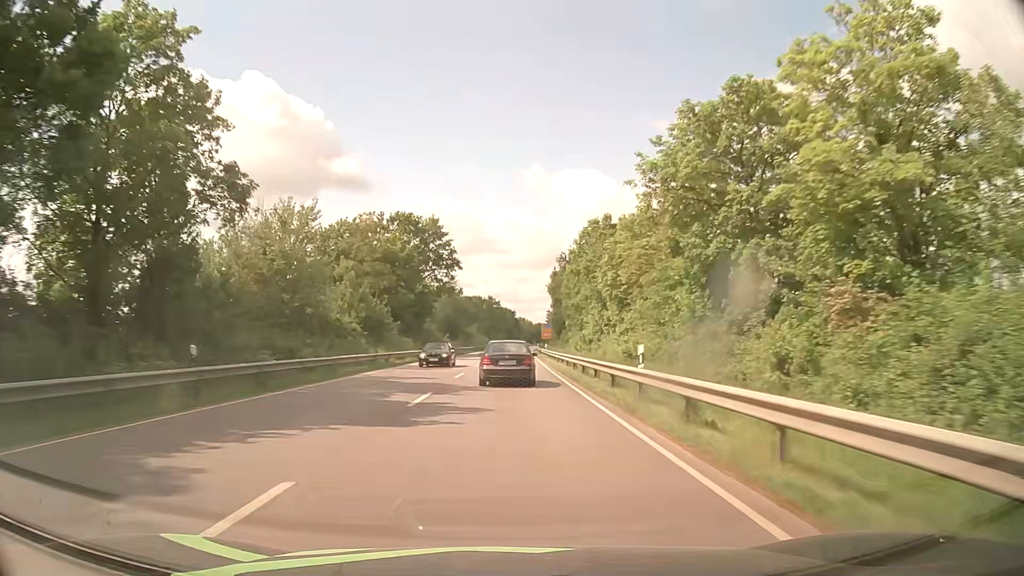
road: primary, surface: asphalt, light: Day
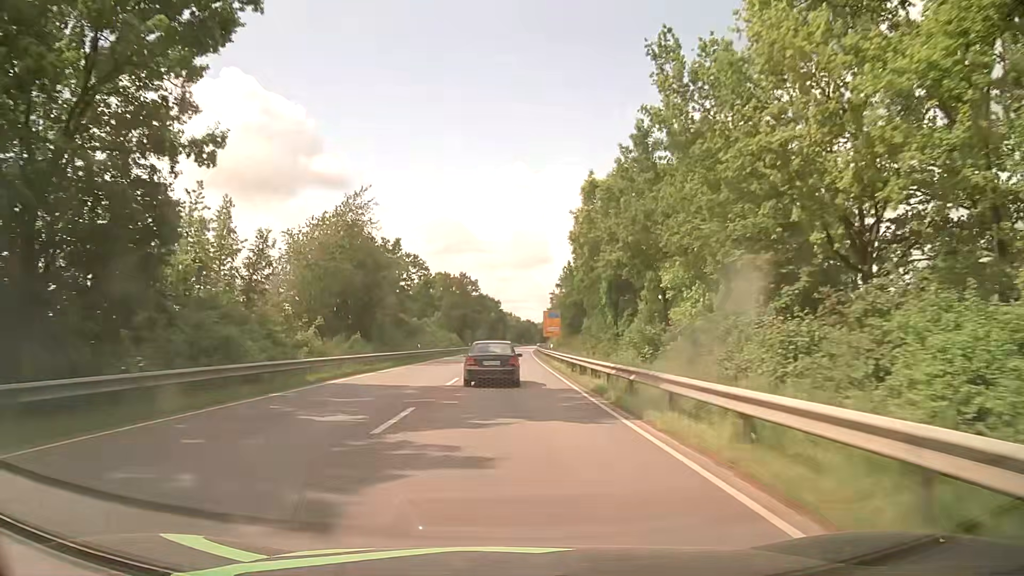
(+0.5, +63.0) m; +1°
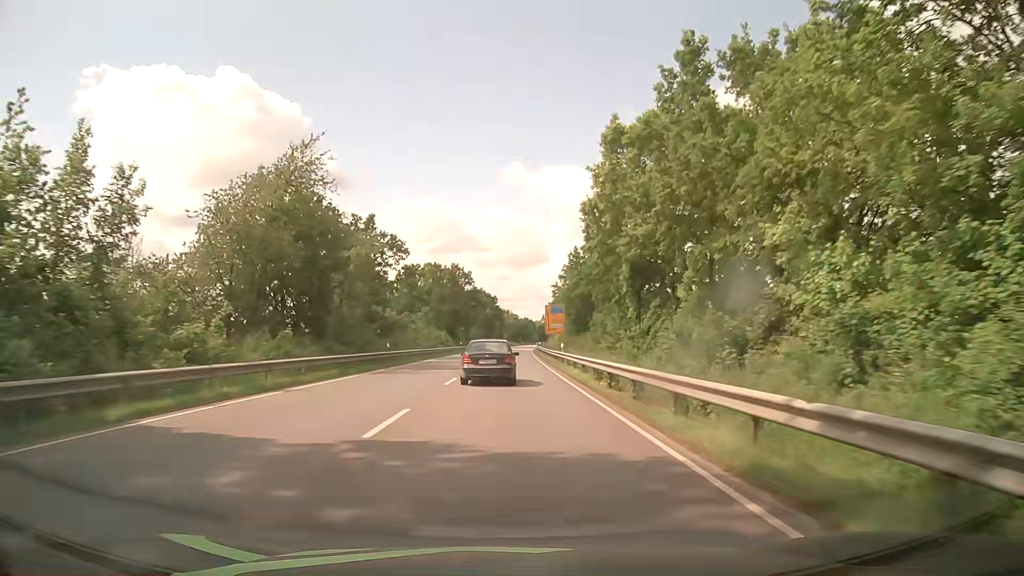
(0.0, +12.4) m; +1°
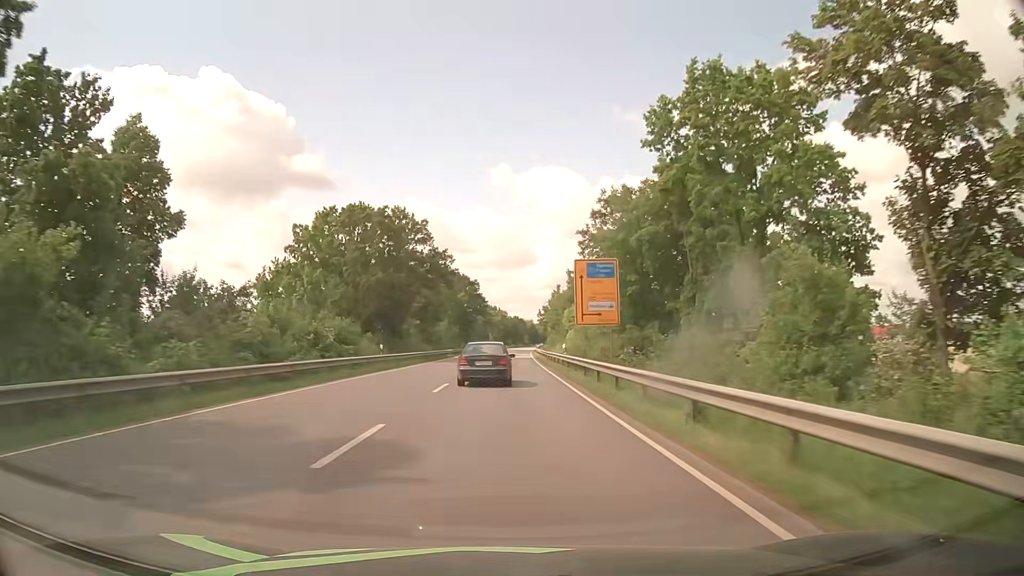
(-0.3, +49.4) m; -1°
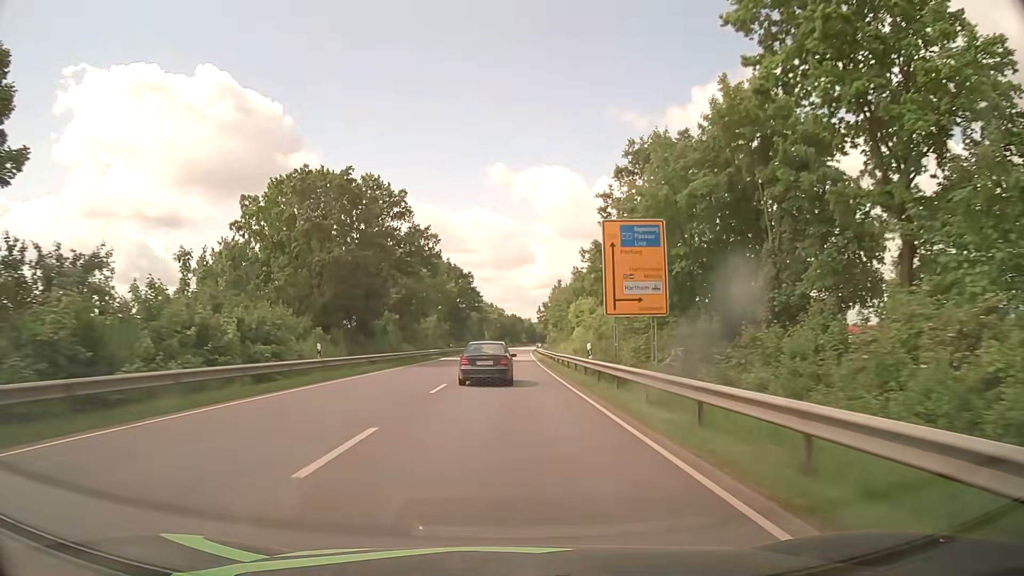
(+0.2, +12.4) m; +1°
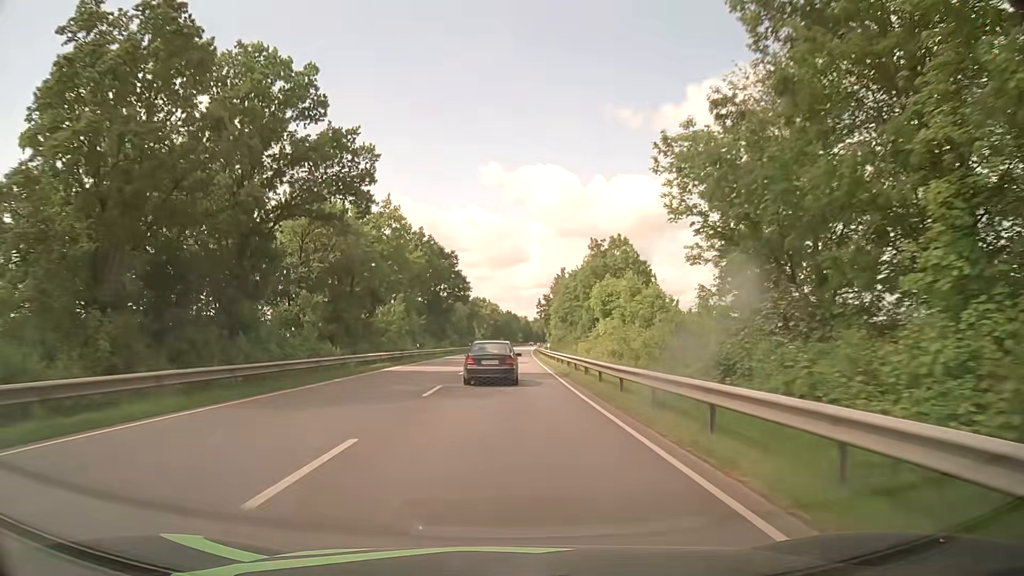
(+0.2, +24.9) m; +1°
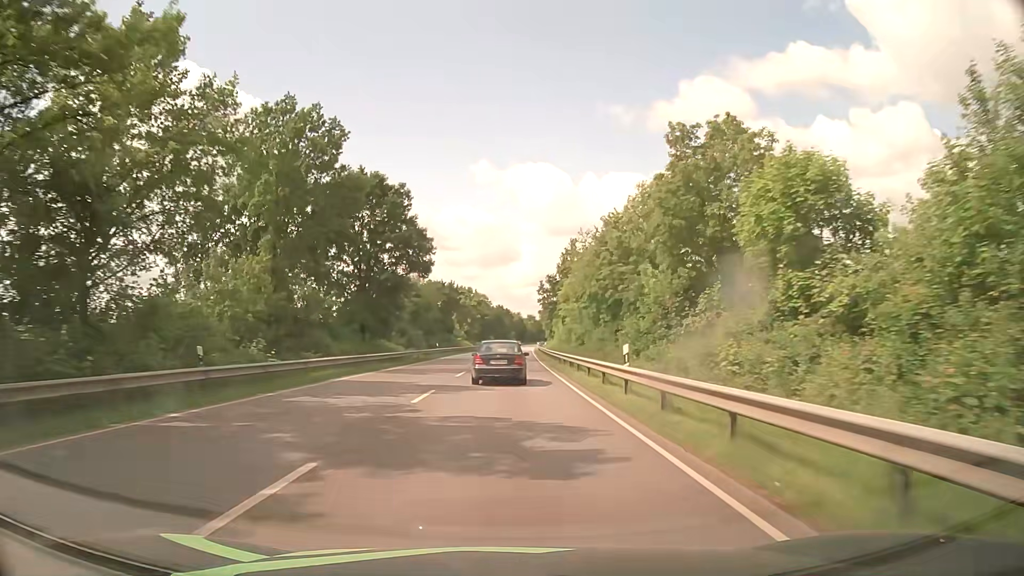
(+0.3, +37.3) m; +1°
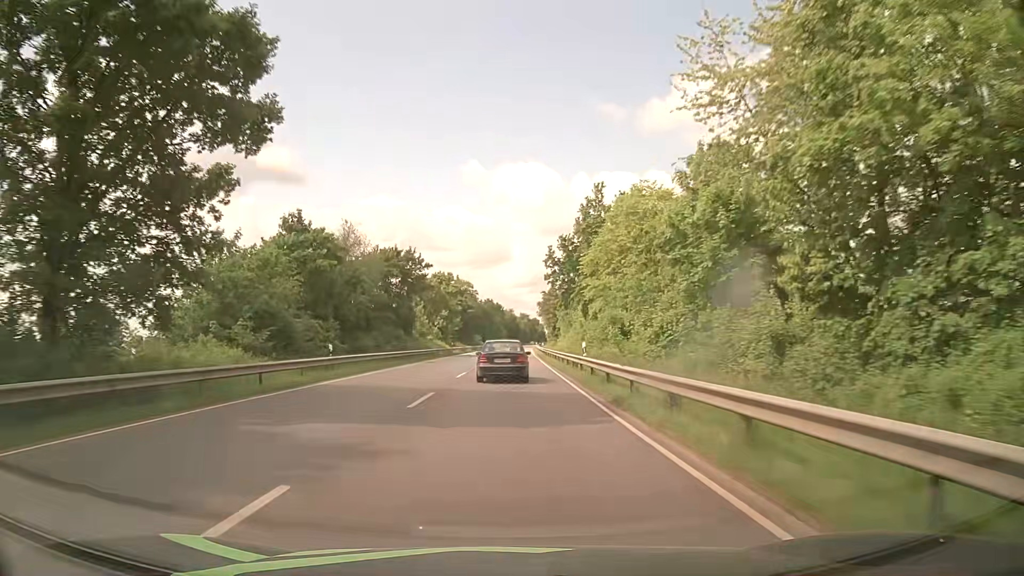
(+0.1, +36.5) m; 0°
(0, +10) (0, +20) (0, +30) (+1, +40) (+1, +50) (+1, +60) (+1, +70) (+2, +80) (+2, +90) (+2, +100) m
